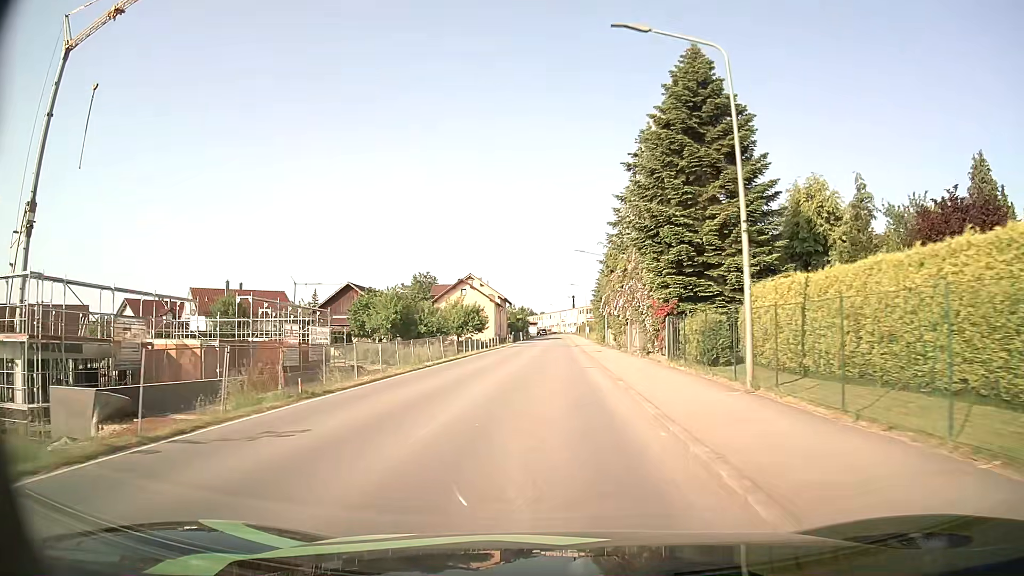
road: tertiary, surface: asphalt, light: Day
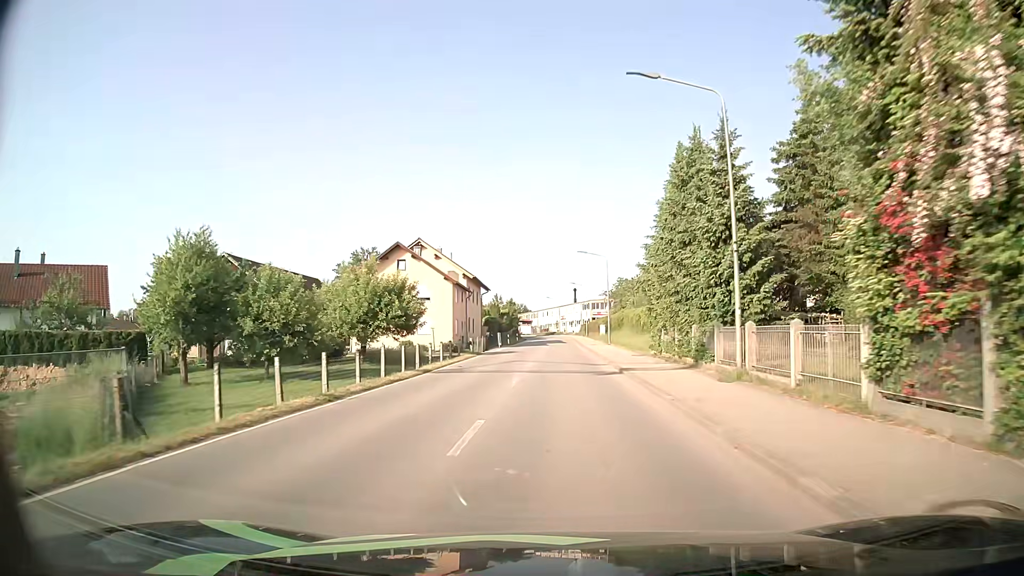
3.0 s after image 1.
(-0.2, +37.4) m; 0°
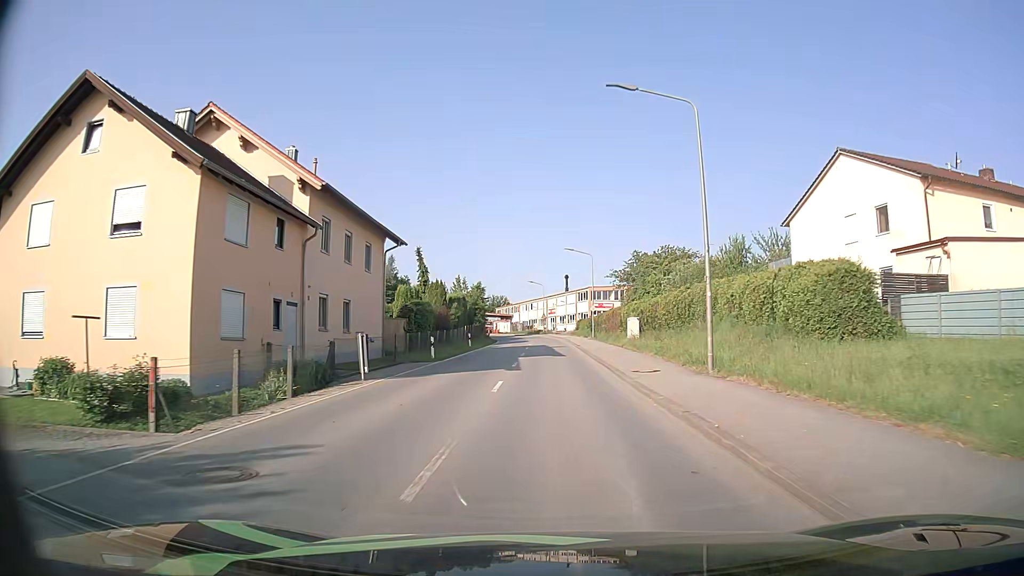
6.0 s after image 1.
(+0.7, +38.0) m; +2°
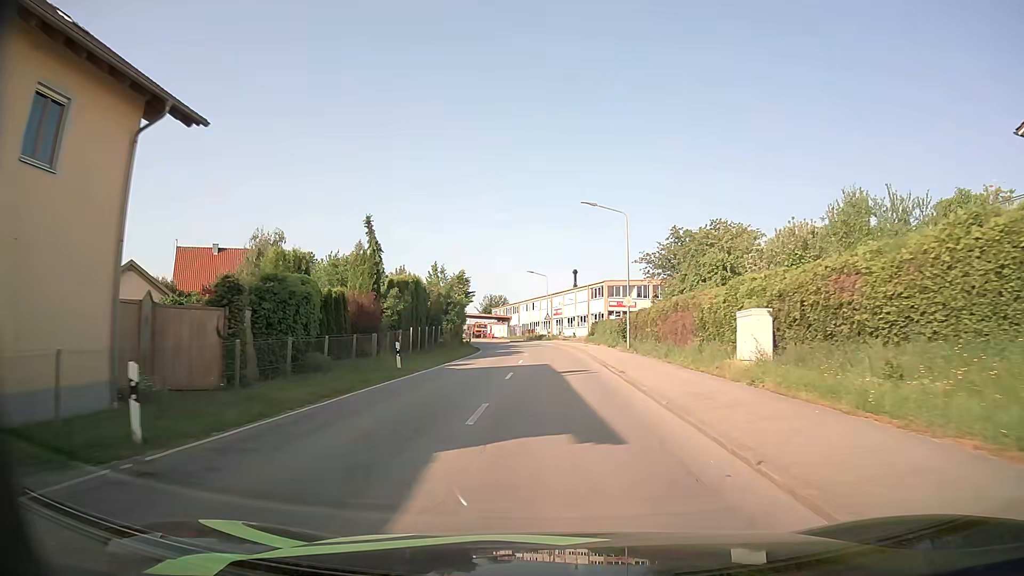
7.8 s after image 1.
(-0.1, +22.6) m; -1°
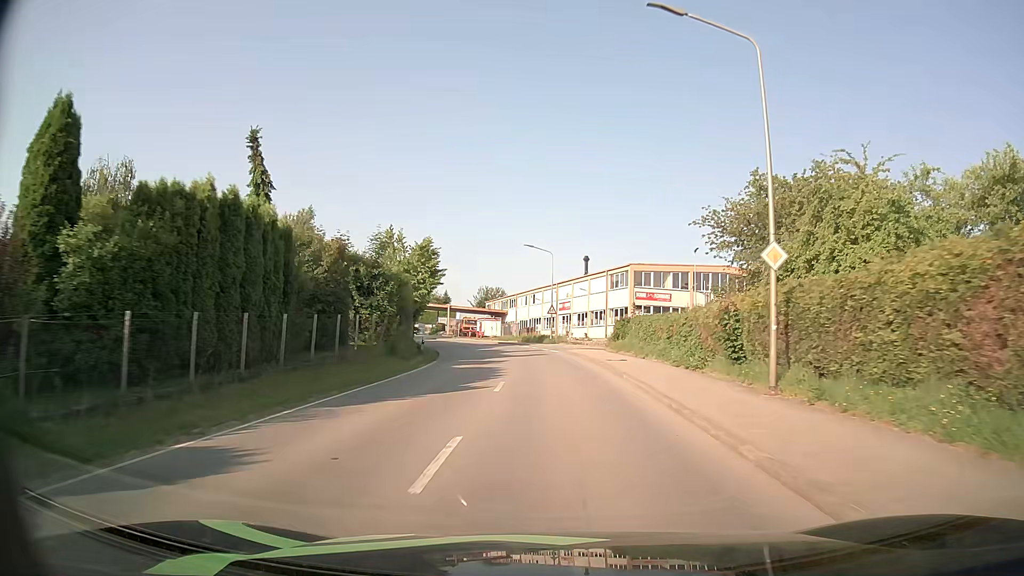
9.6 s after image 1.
(0.0, +22.1) m; 0°
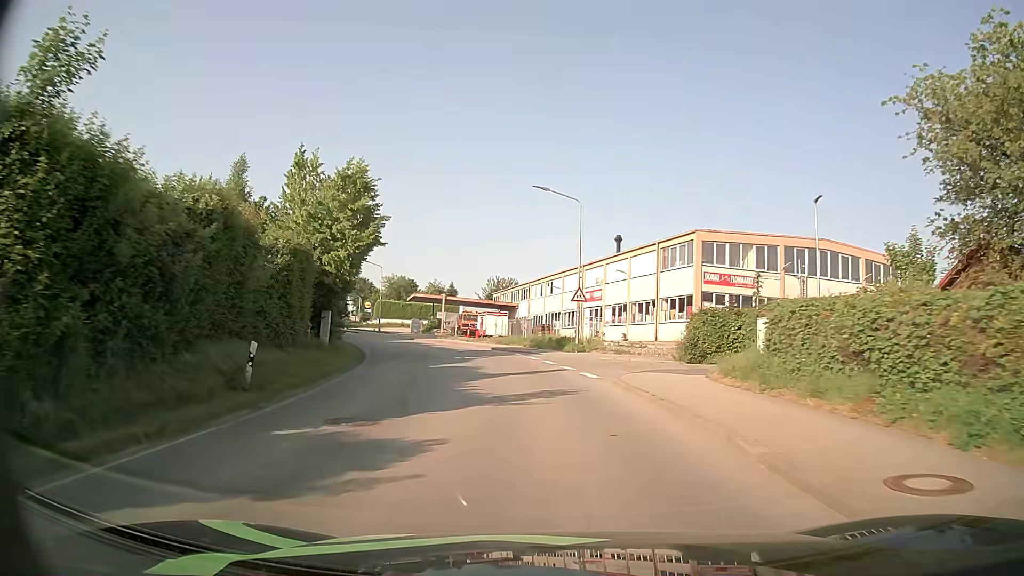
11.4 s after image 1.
(-0.2, +21.2) m; -1°
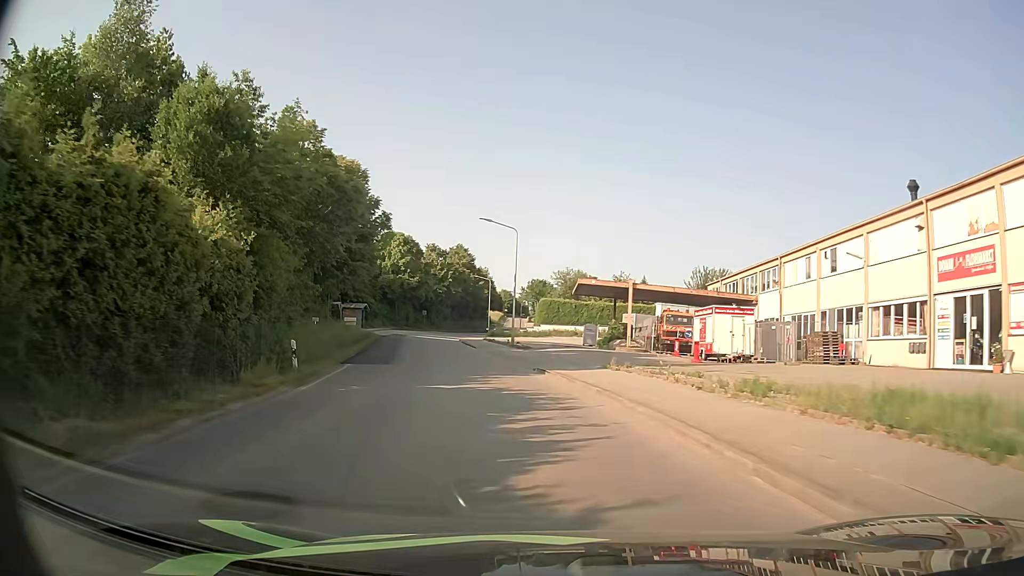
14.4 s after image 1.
(-4.5, +33.5) m; -16°
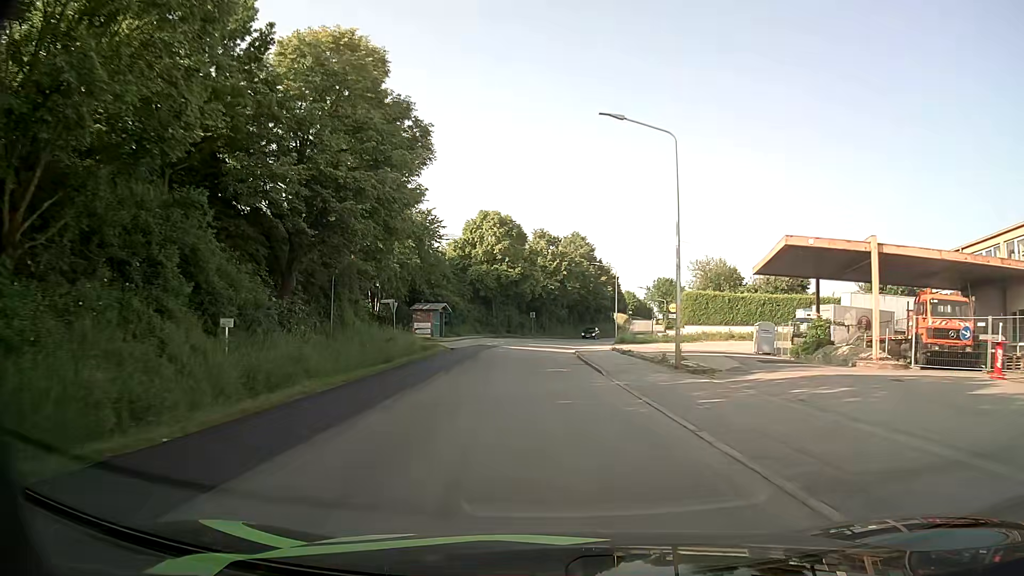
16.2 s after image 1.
(-2.1, +21.3) m; -10°
(0, +10) (-1, +20) (-1, +30) (0, +40) (0, +50) (+2, +60) (+3, +70) (+5, +80) (+8, +89) (+10, +99) m
